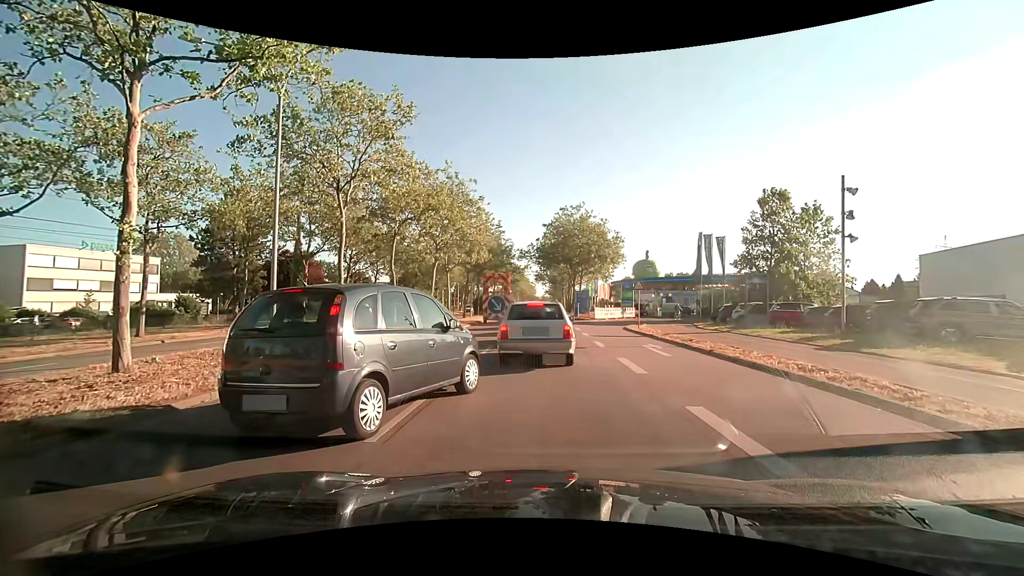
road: primary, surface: asphalt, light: Day
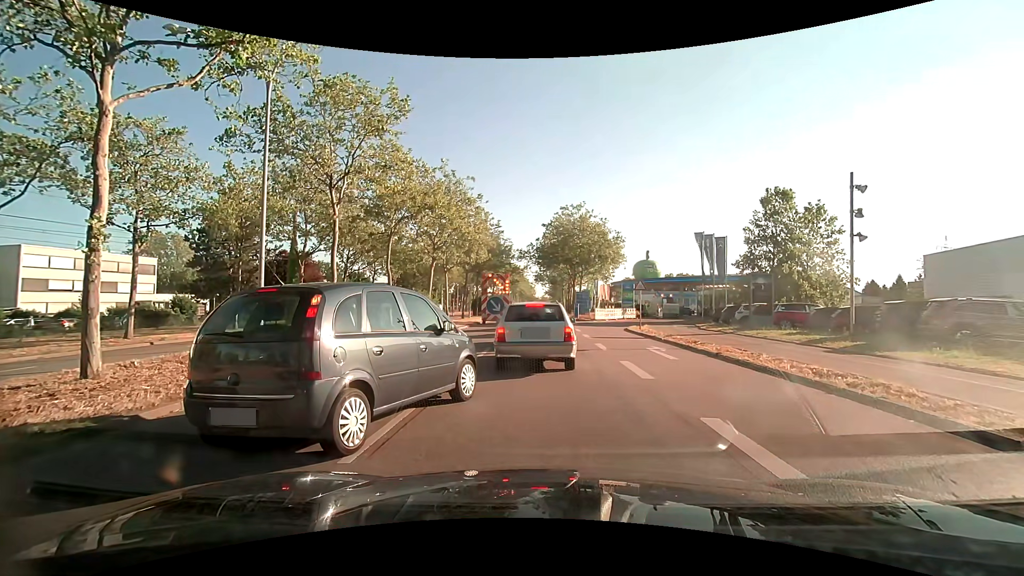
(0.0, +0.6) m; 0°
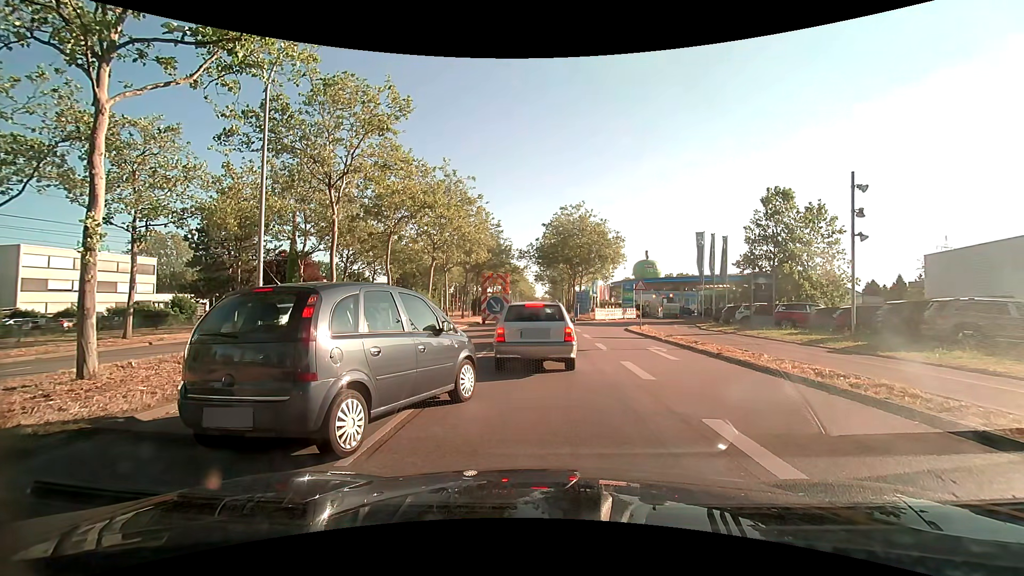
(0.0, +0.2) m; 0°
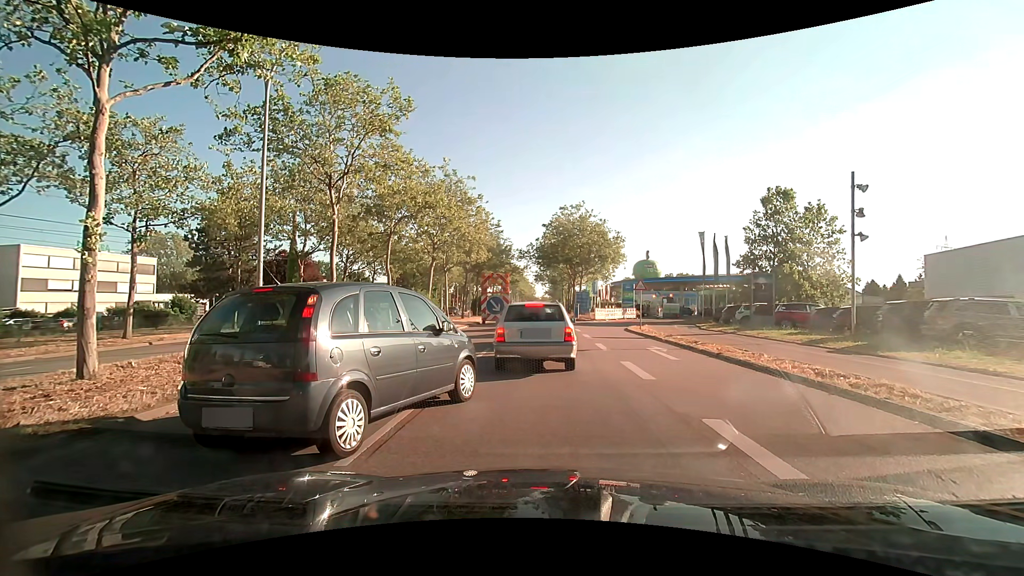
(0.0, 0.0) m; 0°
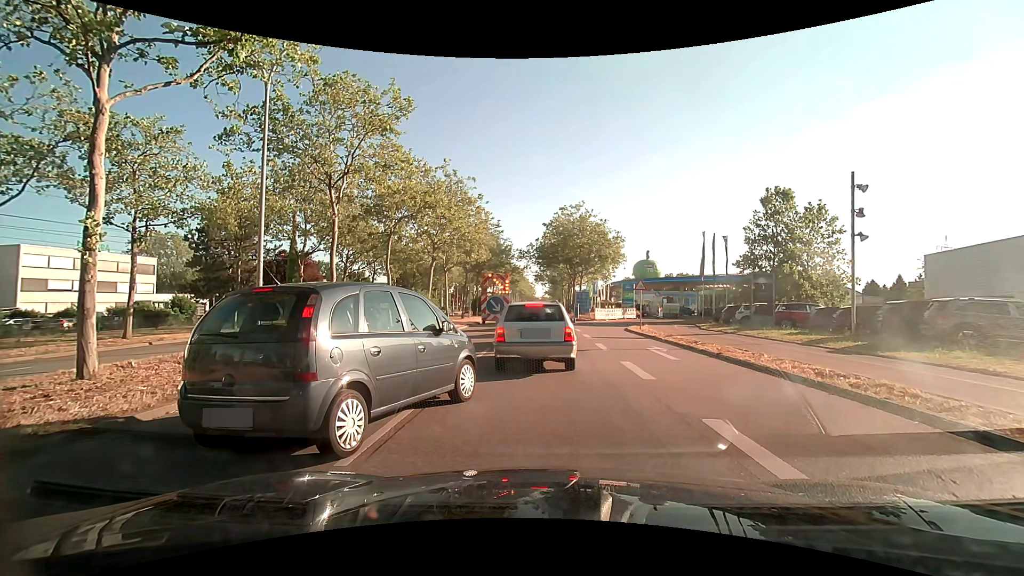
(0.0, 0.0) m; 0°
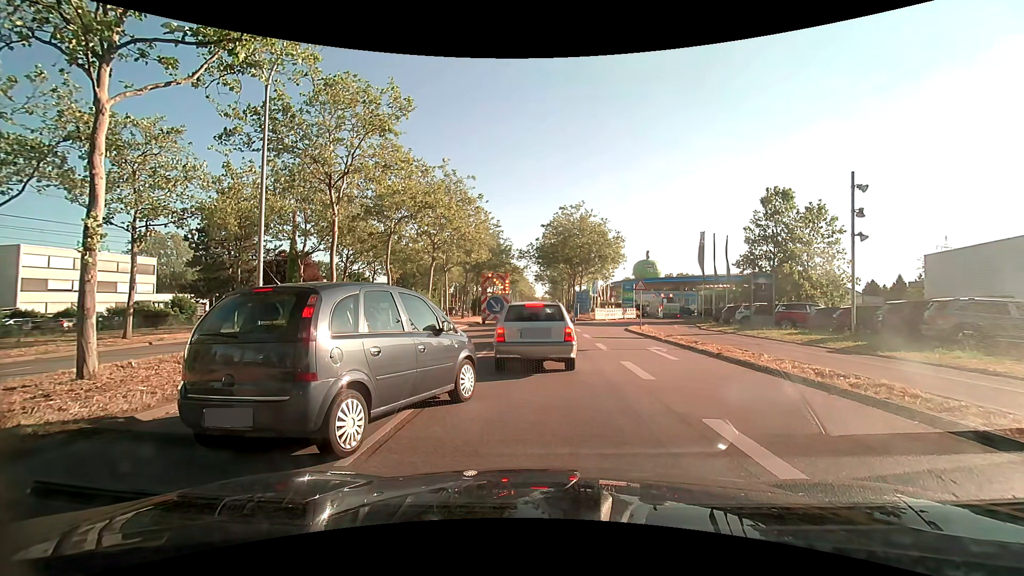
(0.0, 0.0) m; 0°
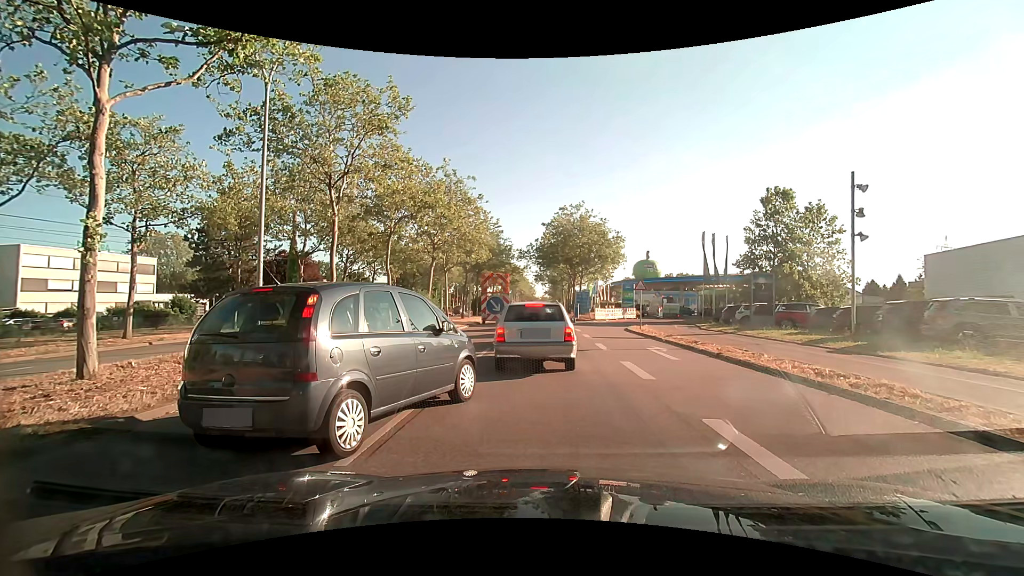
(0.0, 0.0) m; 0°
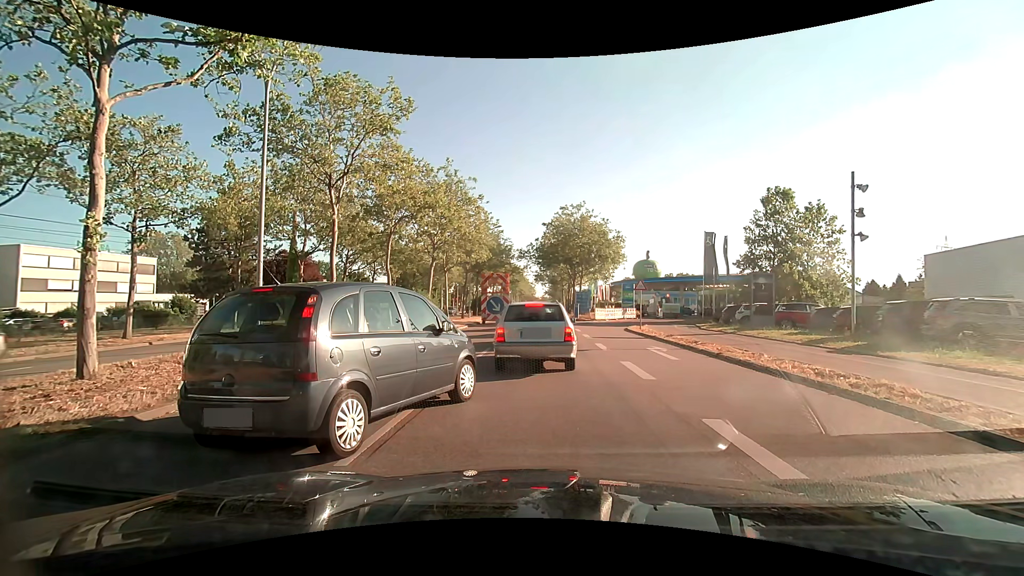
(0.0, 0.0) m; 0°
